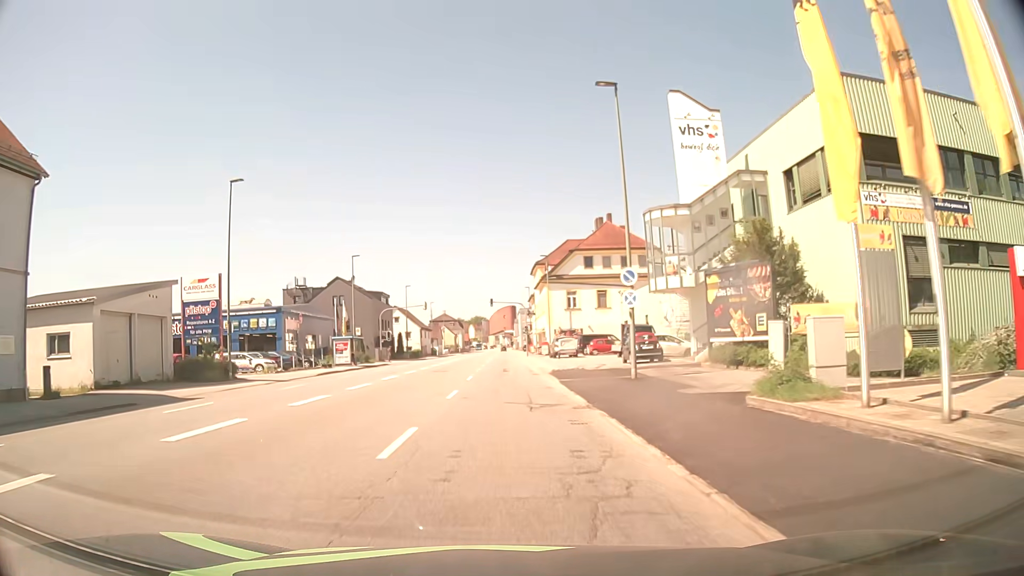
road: tertiary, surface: asphalt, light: Day
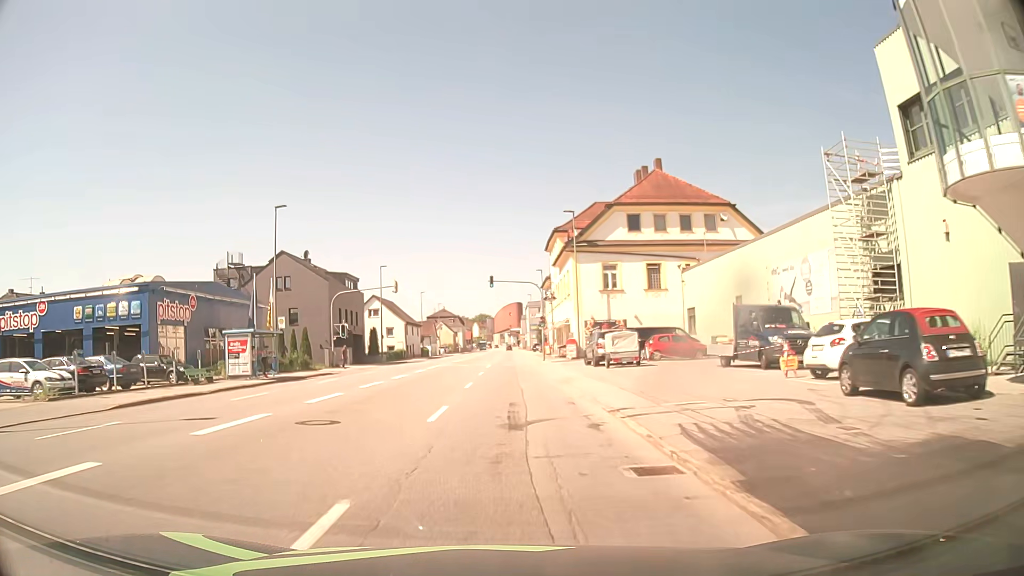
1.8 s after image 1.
(-0.1, +23.3) m; -1°
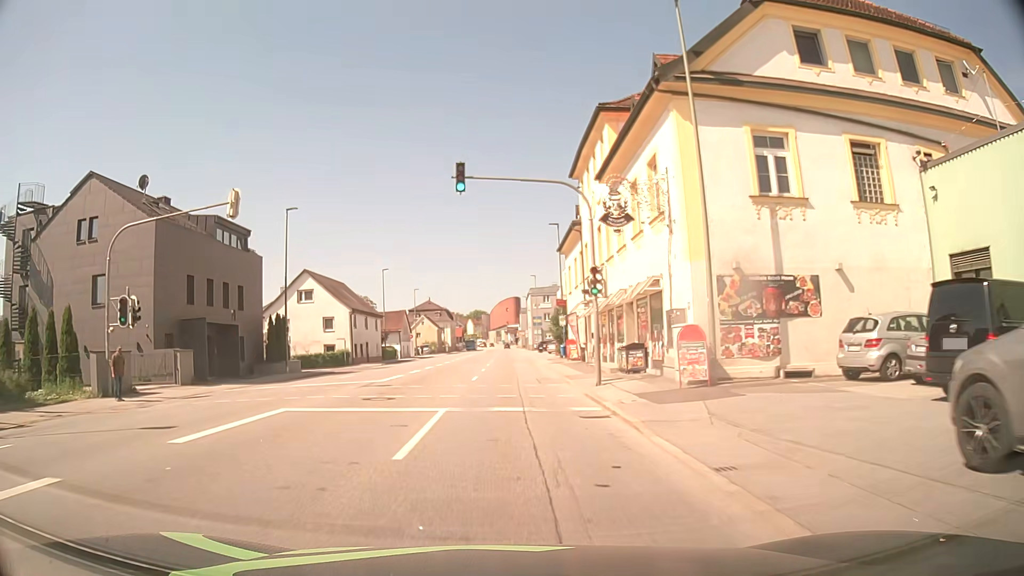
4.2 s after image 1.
(+0.3, +31.1) m; +1°
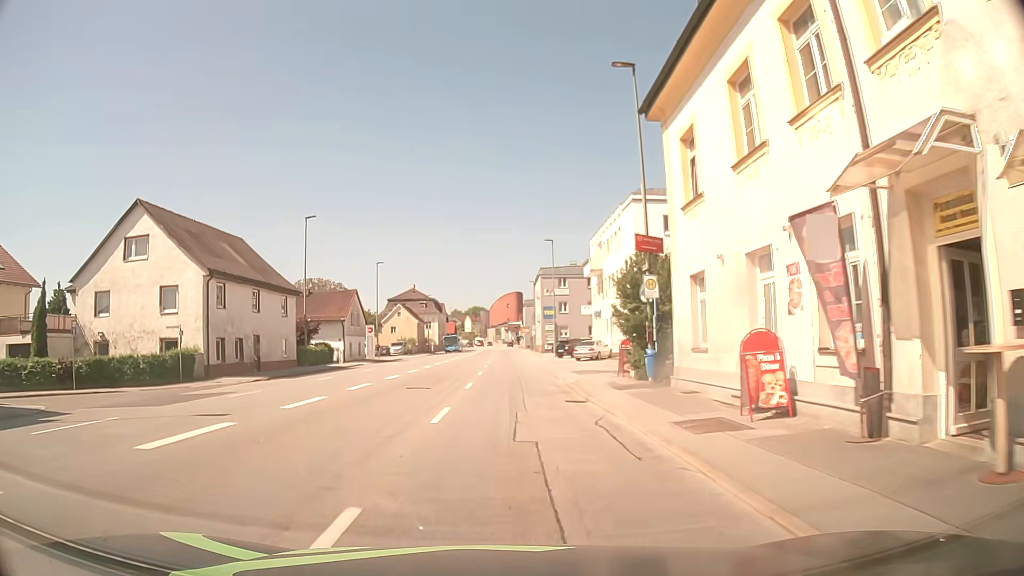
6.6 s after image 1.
(-0.2, +31.1) m; -1°
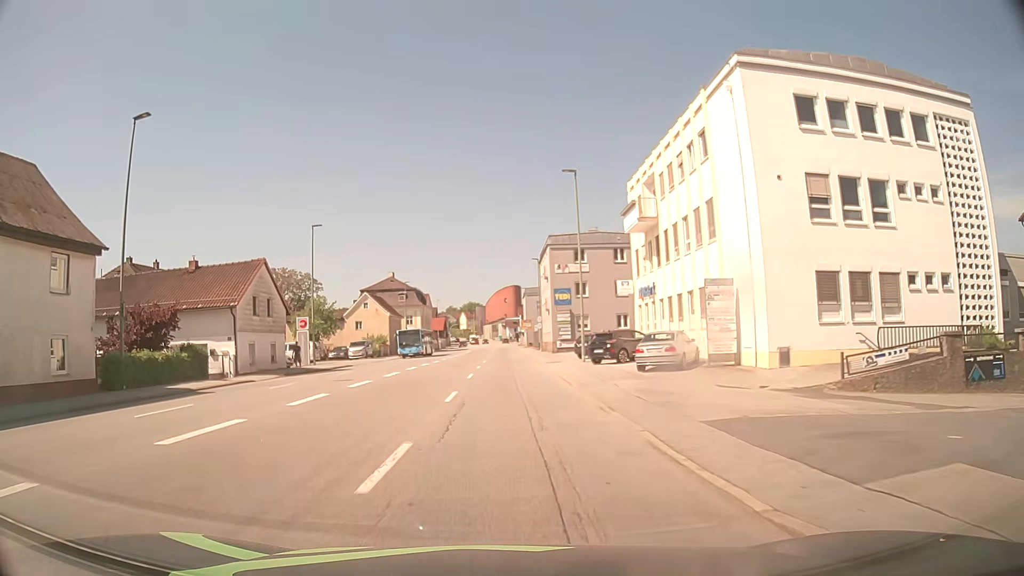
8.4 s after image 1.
(+0.3, +23.4) m; +1°
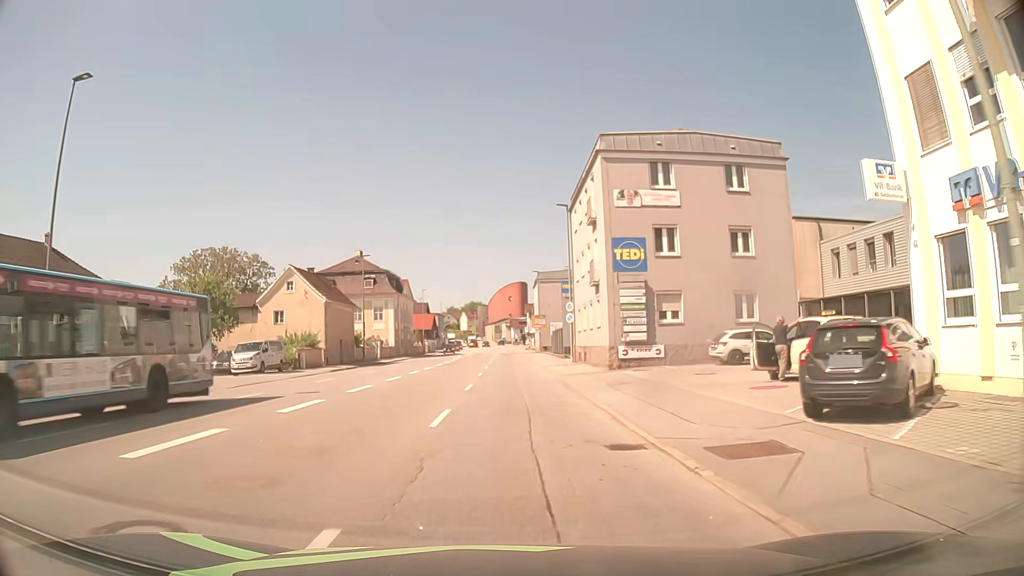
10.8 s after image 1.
(-0.1, +31.2) m; 0°
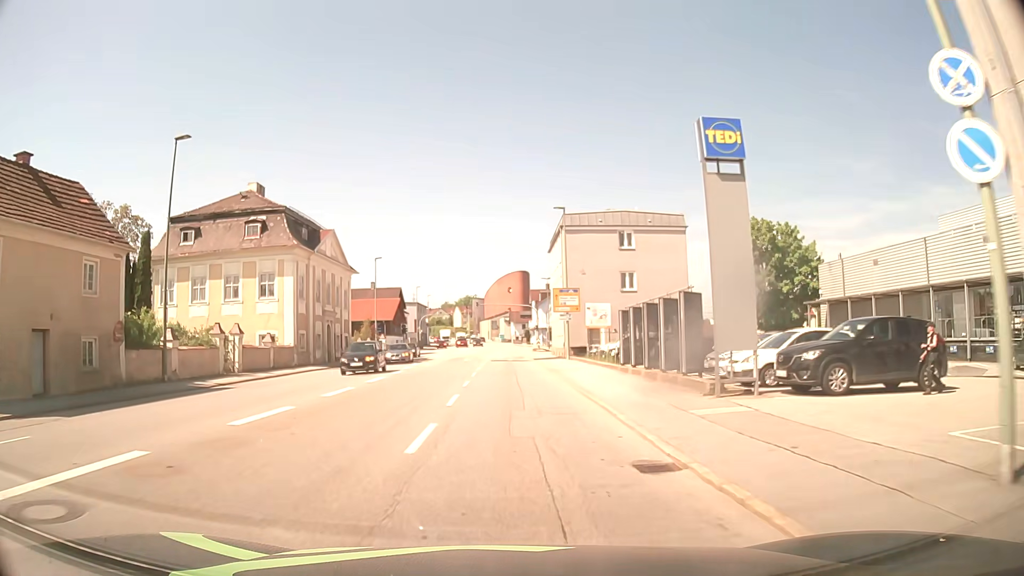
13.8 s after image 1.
(-0.1, +38.9) m; 0°
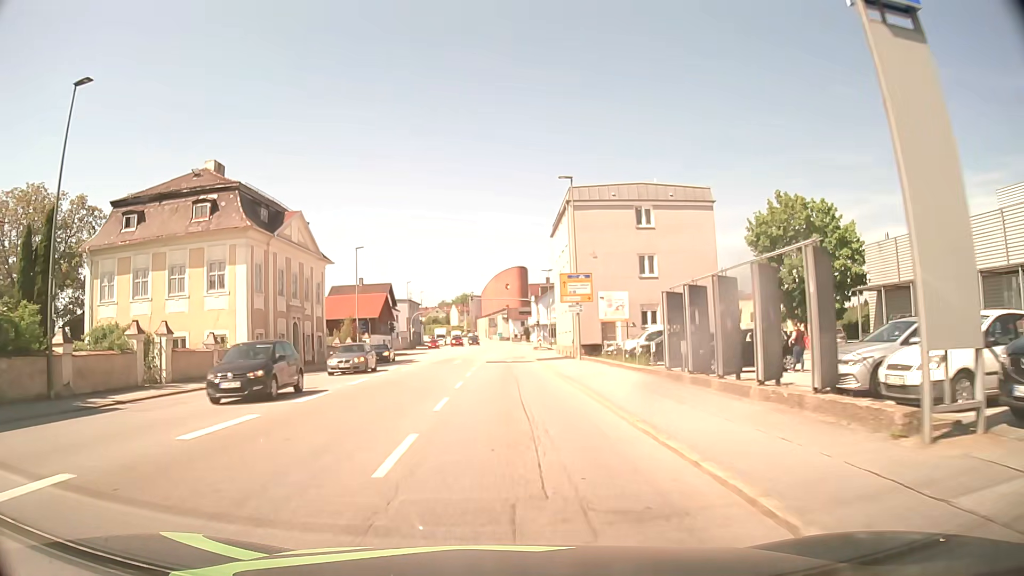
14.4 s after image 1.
(0.0, +7.8) m; 0°
(0, +10) (0, +20) (0, +30) (0, +40) (0, +50) (0, +60) (+1, +70) (+1, +80) (+1, +90) (+1, +100) m
